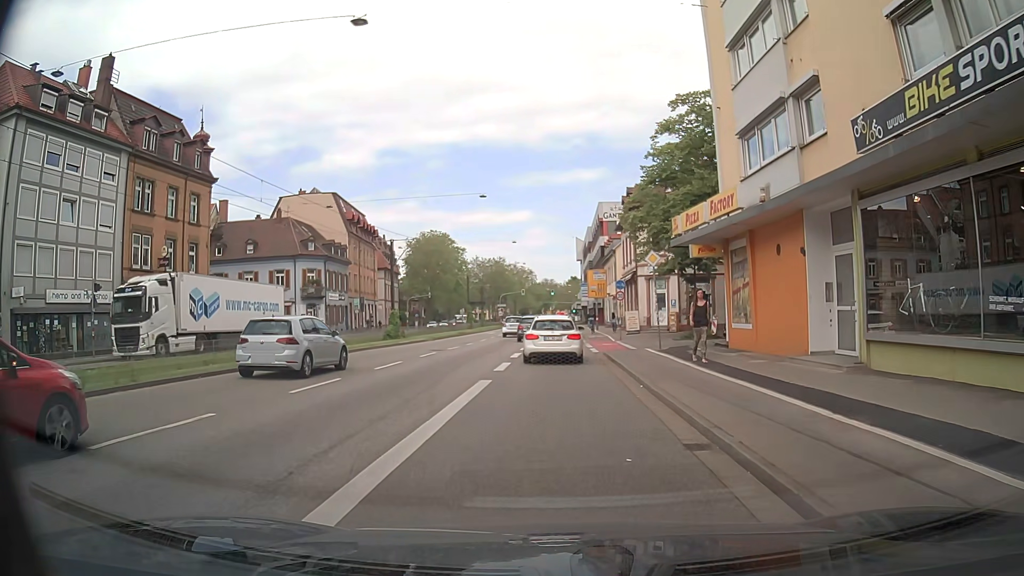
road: primary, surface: asphalt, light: Day
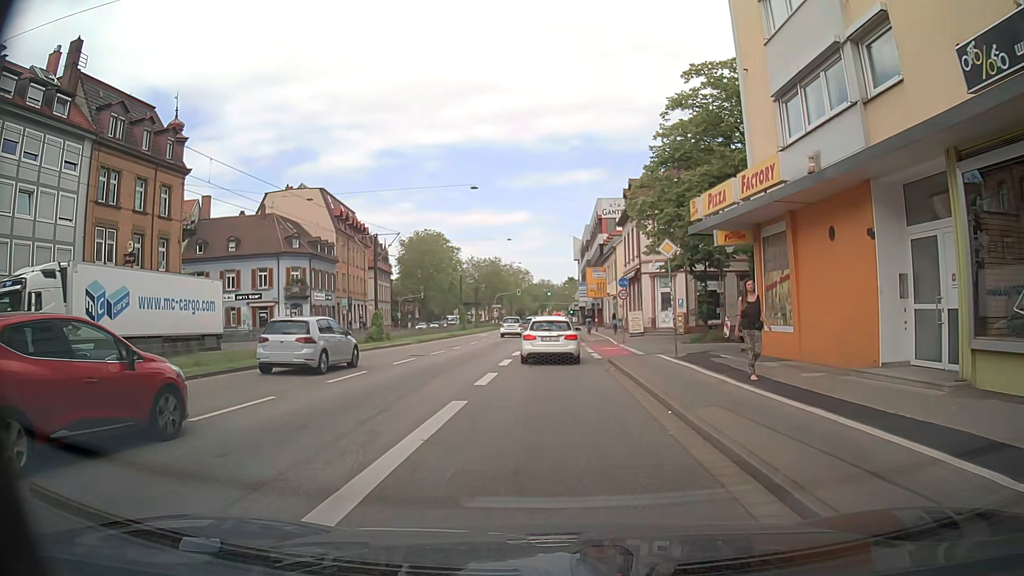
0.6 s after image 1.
(0.0, +3.6) m; +1°
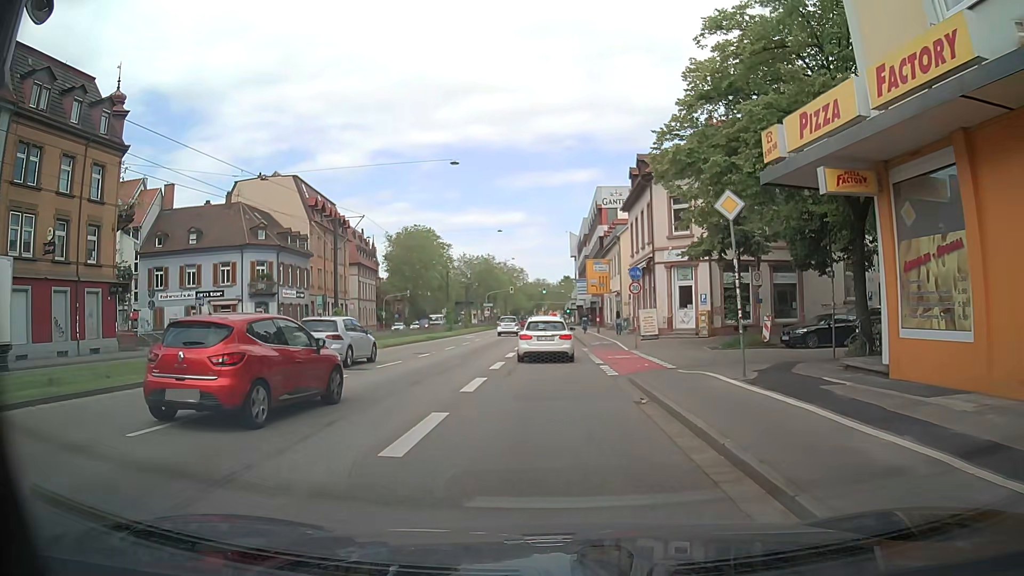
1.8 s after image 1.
(-0.1, +7.4) m; 0°
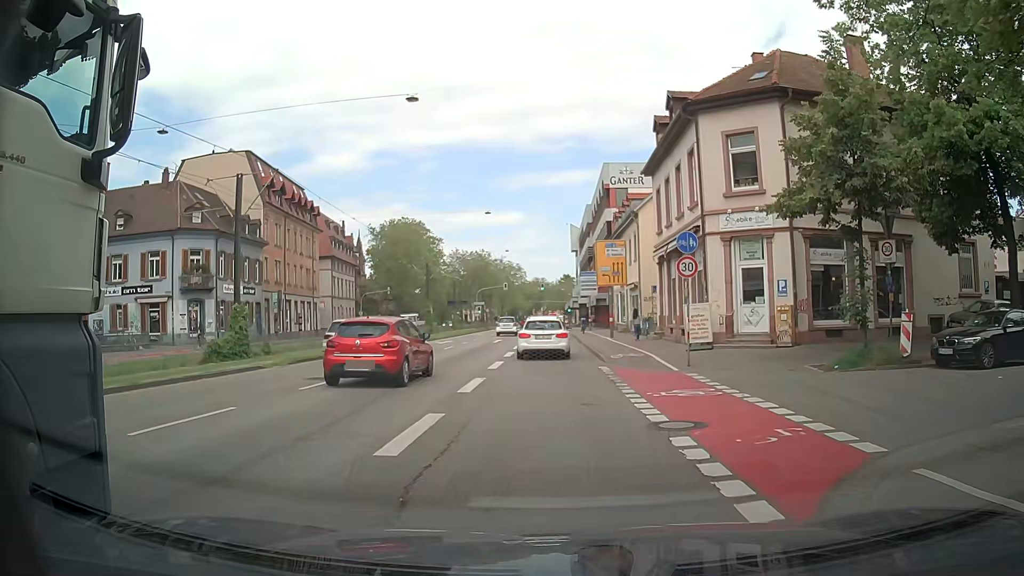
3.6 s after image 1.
(-0.3, +12.0) m; 0°
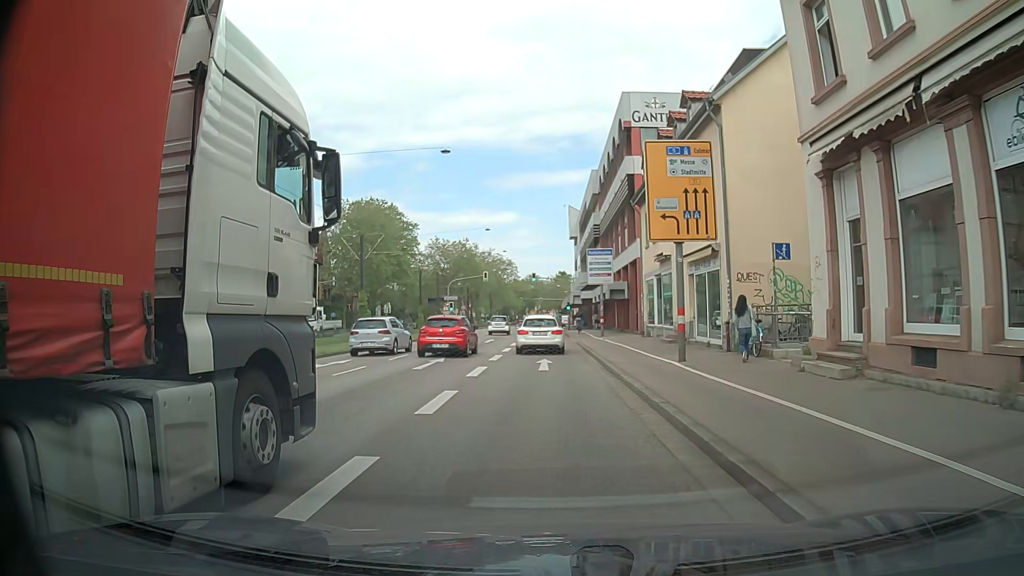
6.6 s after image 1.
(-0.3, +21.4) m; 0°
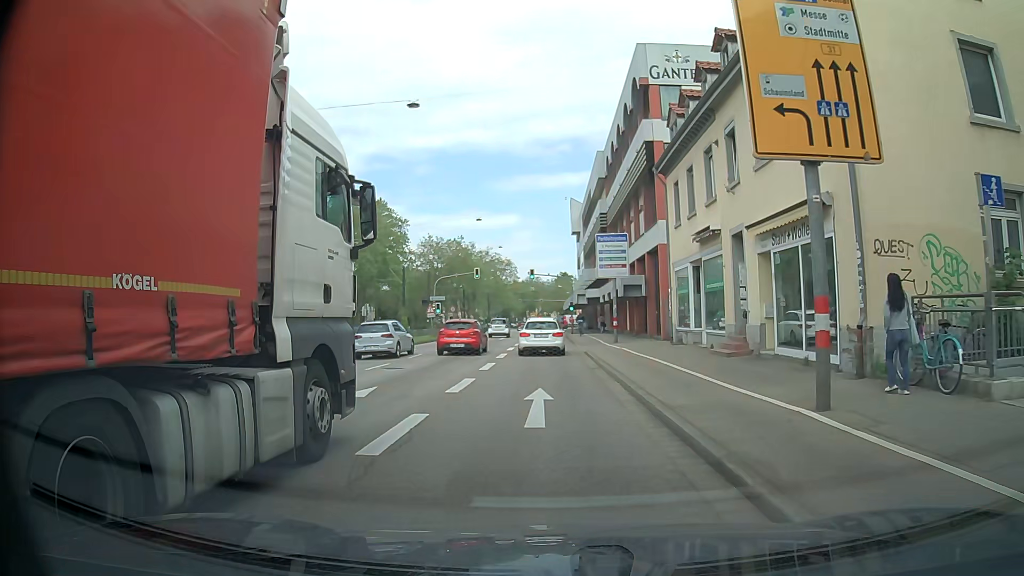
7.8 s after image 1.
(-0.1, +8.8) m; 0°
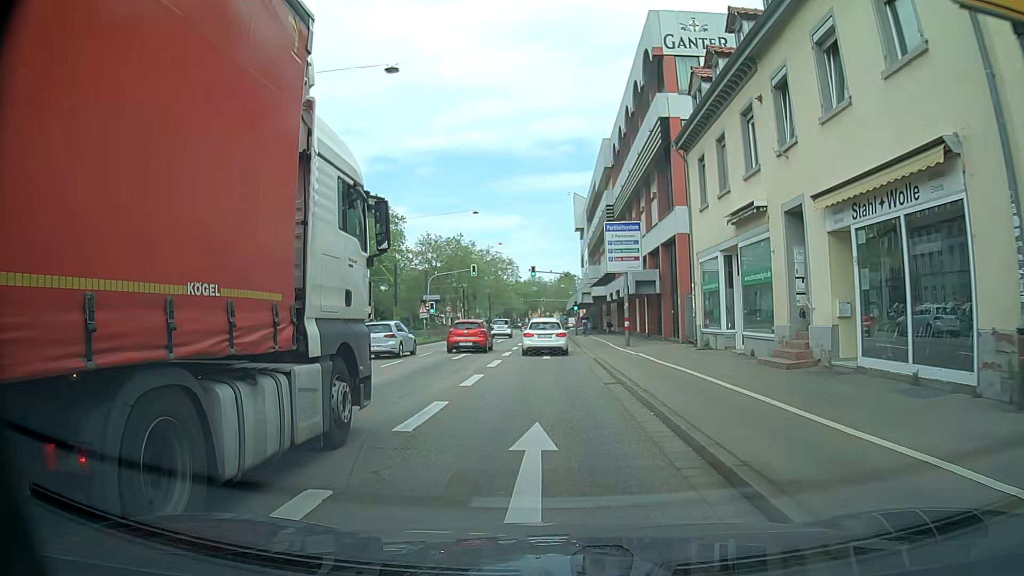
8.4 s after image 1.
(-0.1, +4.4) m; -1°
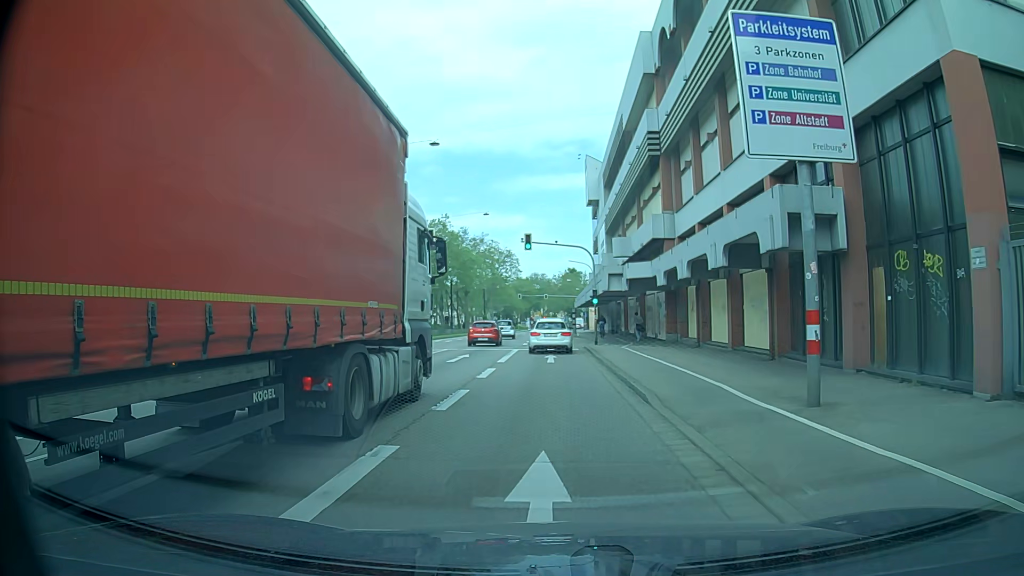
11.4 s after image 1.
(-0.1, +22.3) m; +1°
(0, +10) (0, +20) (-1, +30) (-1, +40) (-1, +50) (-1, +60) (-1, +70) (-1, +80) (-1, +90) (-2, +100) m
